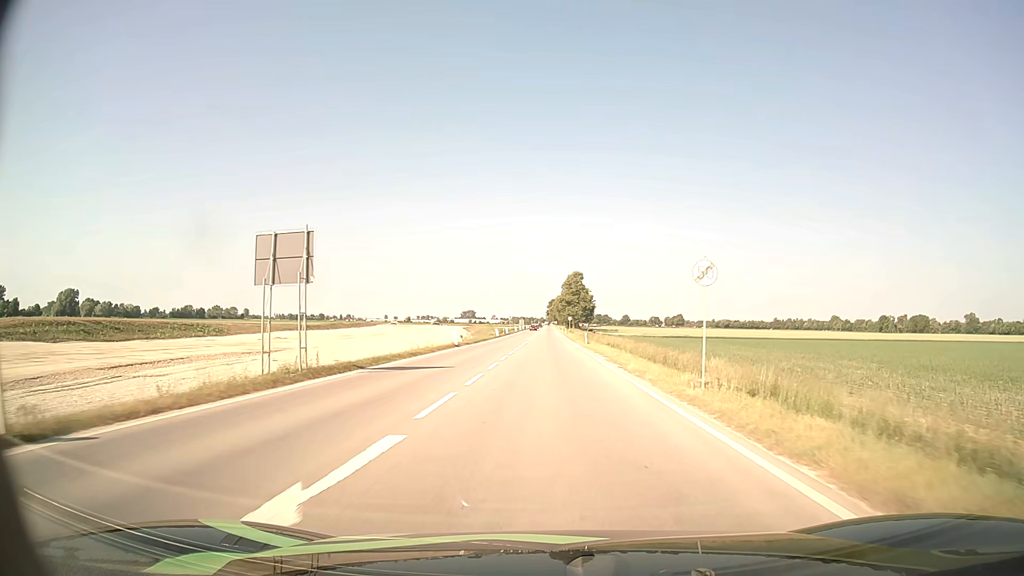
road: unclassified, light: Day
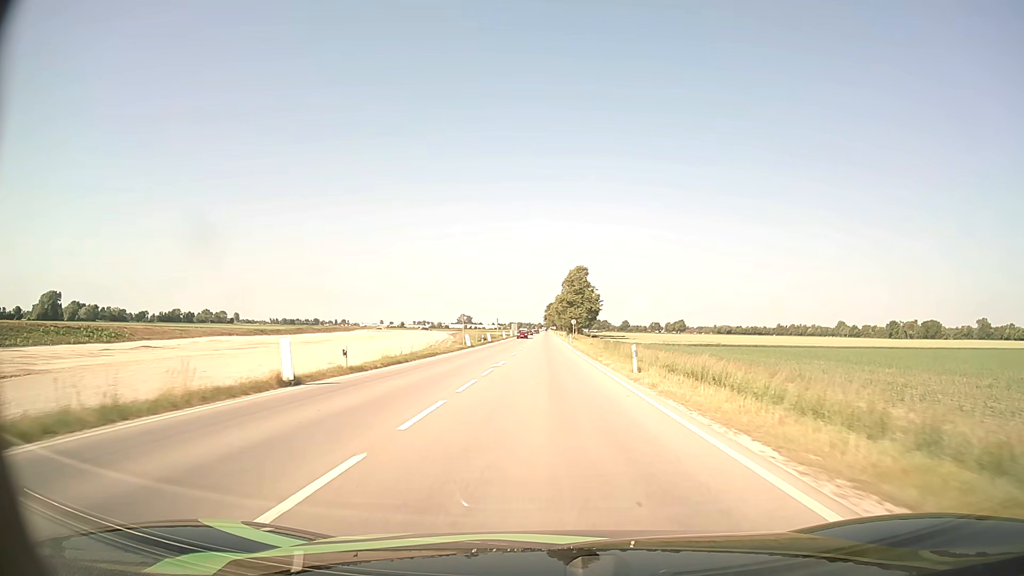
(+0.1, +31.2) m; 0°
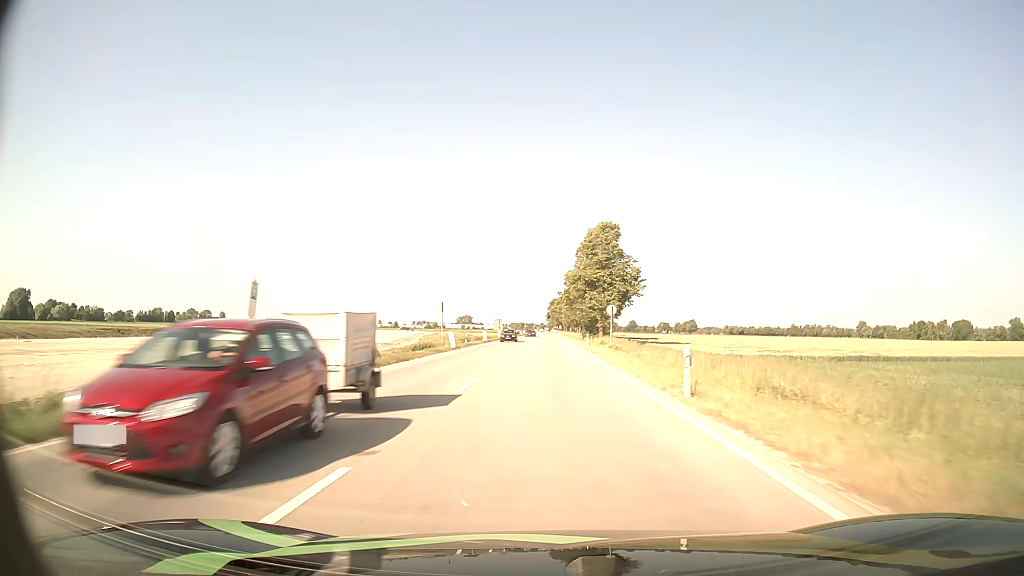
(-0.2, +61.9) m; 0°
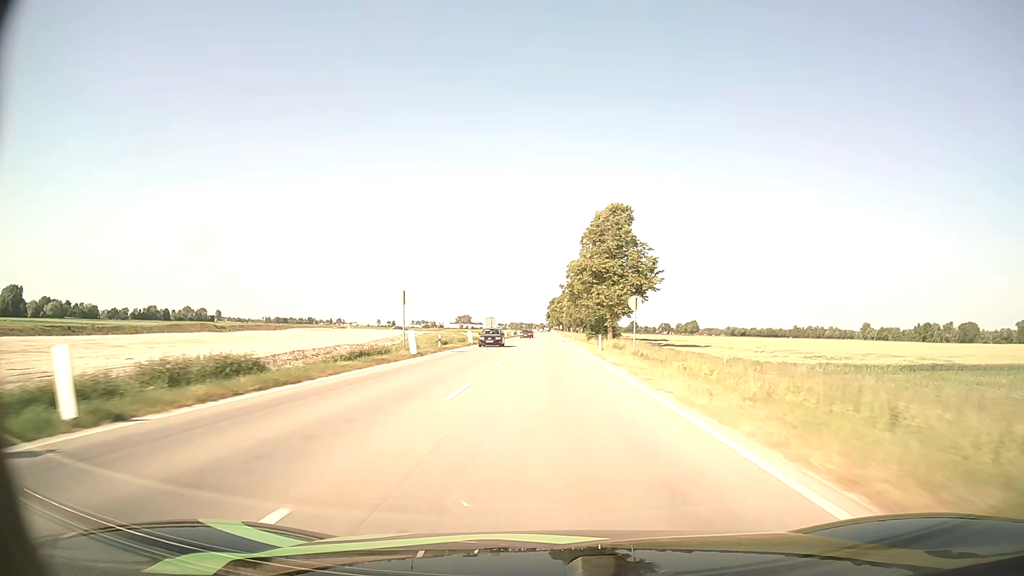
(0.0, +13.7) m; 0°
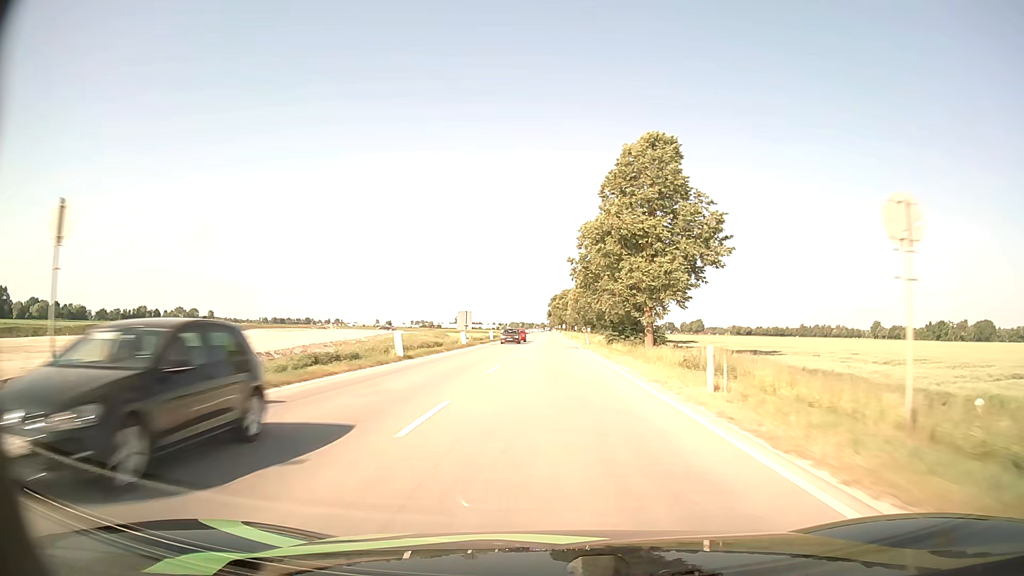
(0.0, +28.5) m; 0°
(0, +10) (0, +20) (0, +30) (0, +40) (0, +50) (0, +60) (0, +70) (0, +80) (0, +90) (0, +100) m
